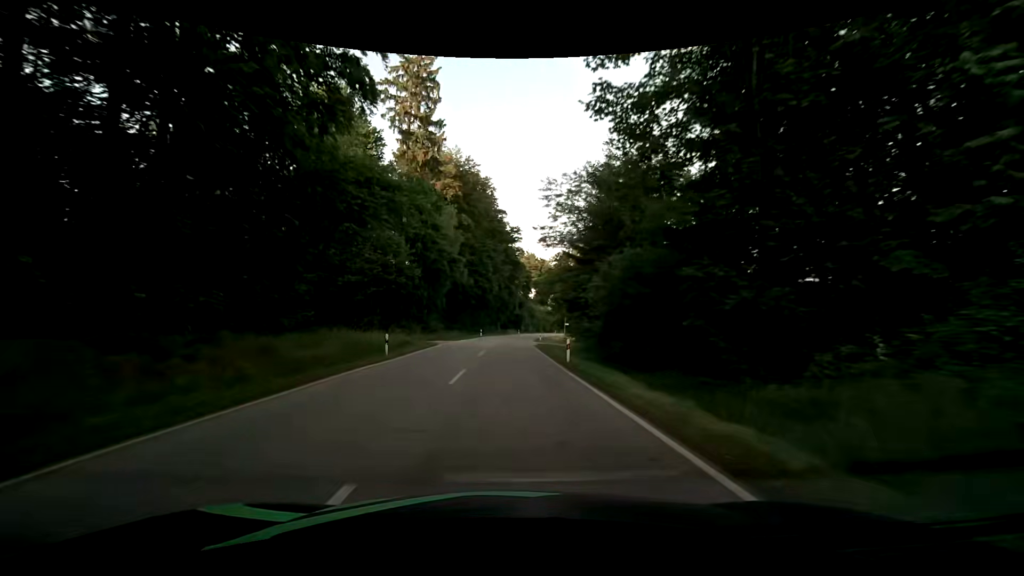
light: Day
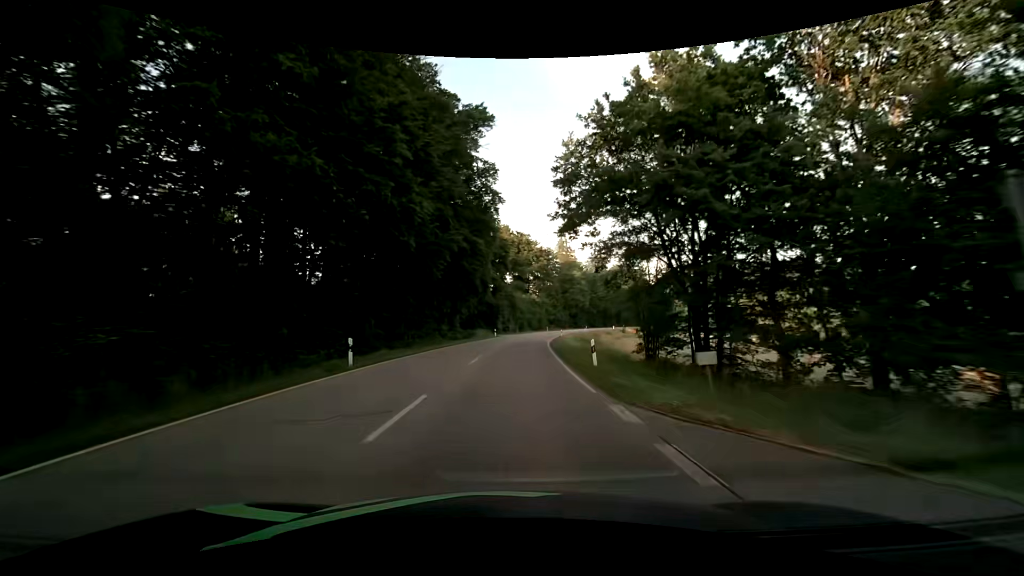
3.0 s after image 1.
(+0.5, +53.9) m; +3°
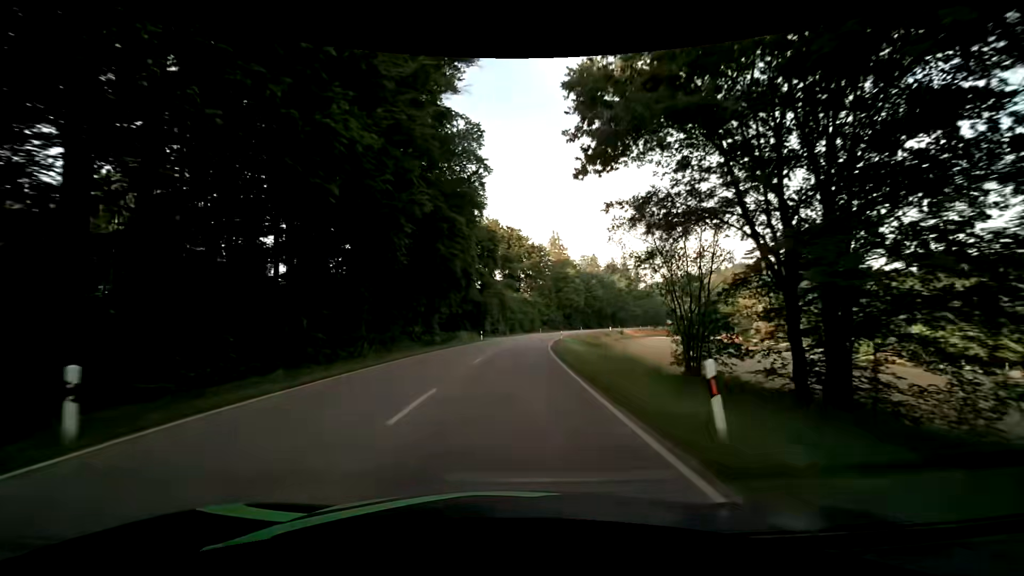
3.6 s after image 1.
(+0.1, +10.8) m; +1°
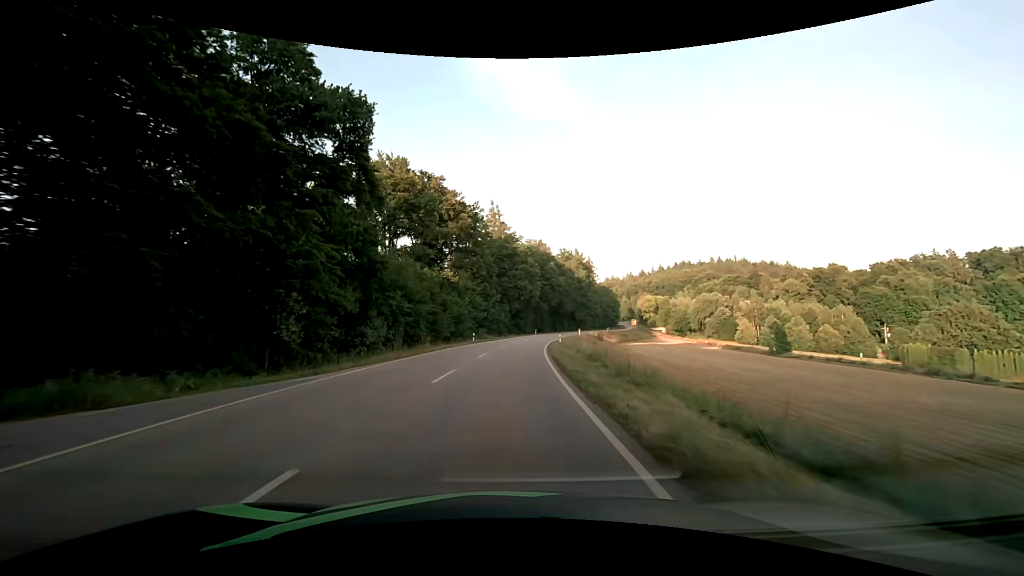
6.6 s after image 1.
(+3.4, +53.5) m; +7°
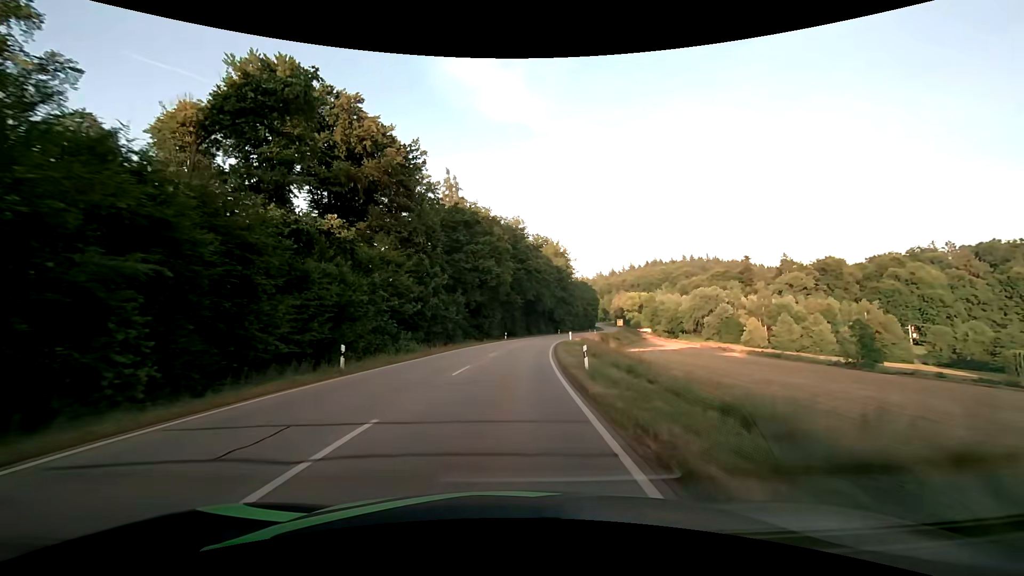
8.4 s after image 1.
(+1.3, +33.1) m; +4°
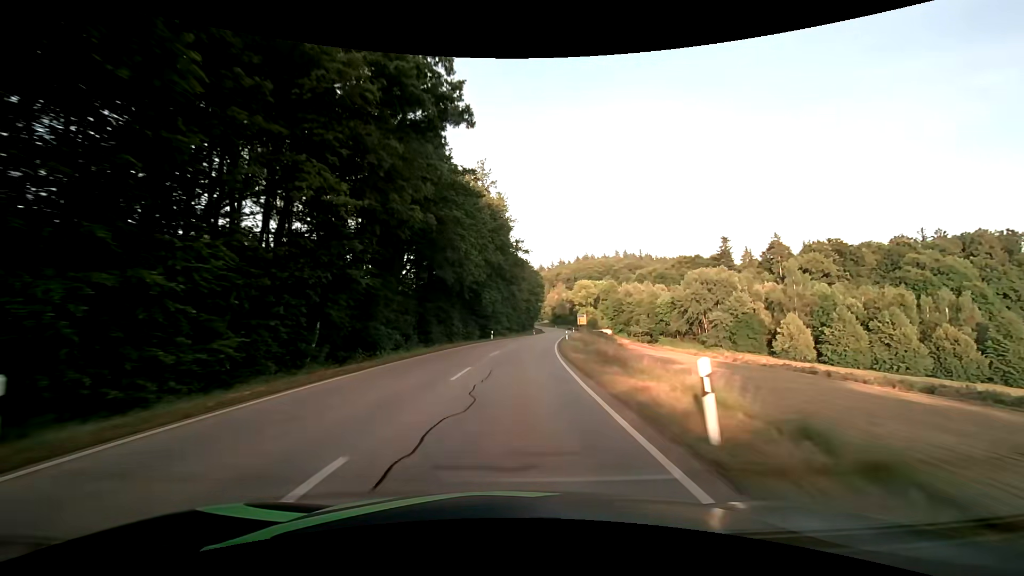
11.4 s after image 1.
(+4.5, +61.8) m; +9°
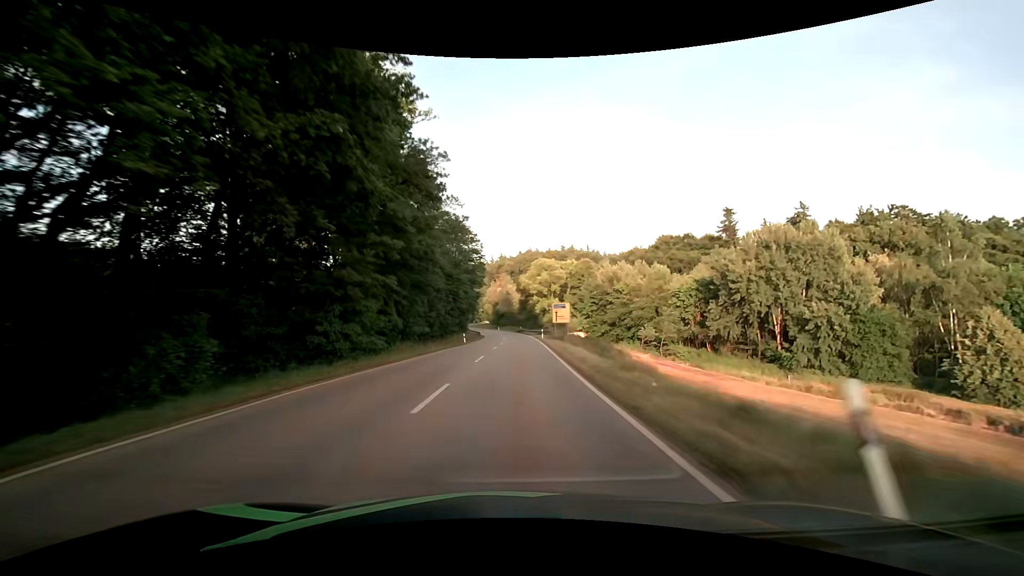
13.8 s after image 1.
(+3.4, +52.6) m; +7°
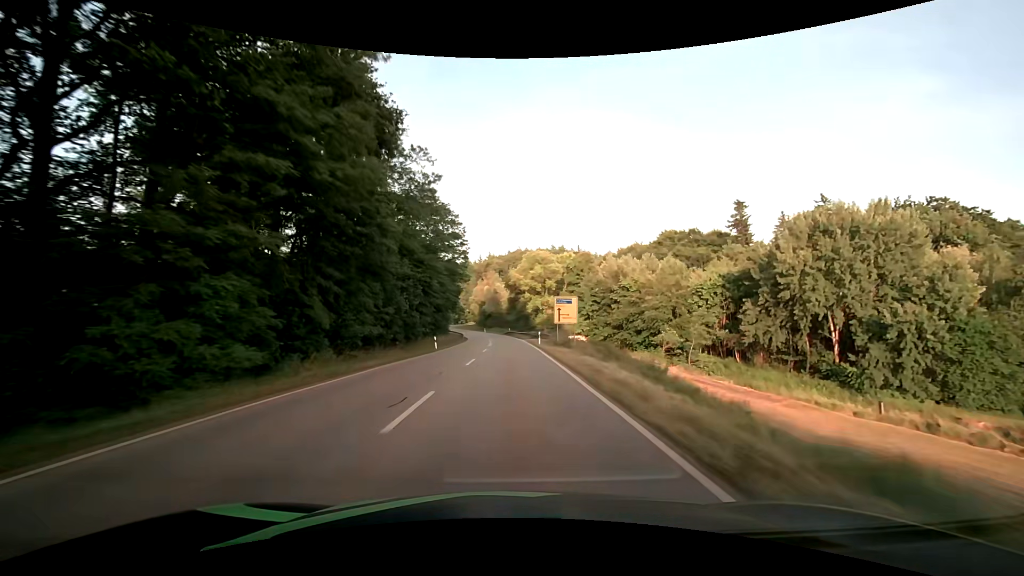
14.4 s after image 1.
(+0.1, +13.2) m; +1°
(0, +10) (0, +20) (+1, +30) (+1, +40) (+1, +50) (+1, +60) (0, +70) (0, +80) (-1, +90) (-2, +100) m
